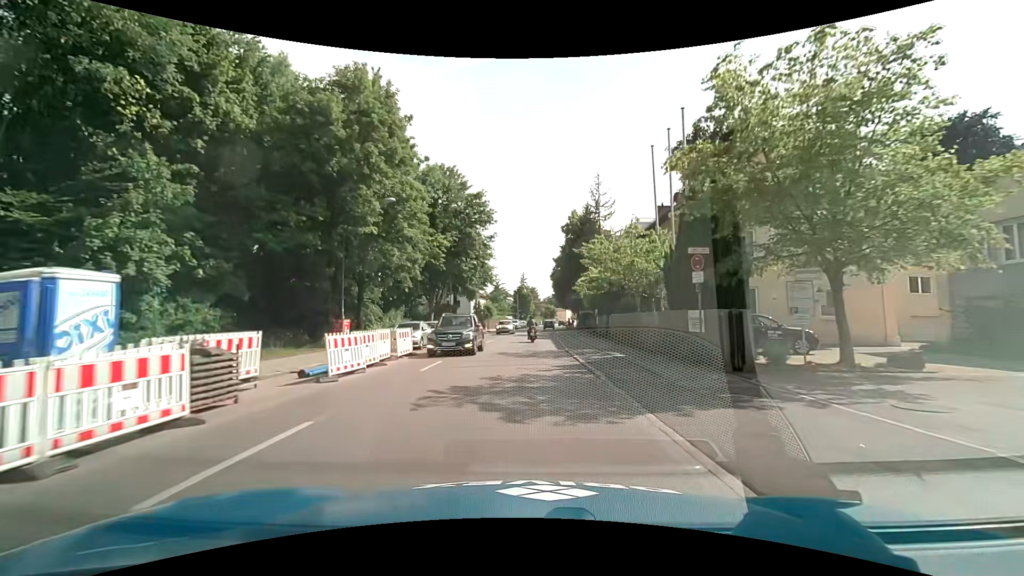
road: secondary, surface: asphalt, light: Day
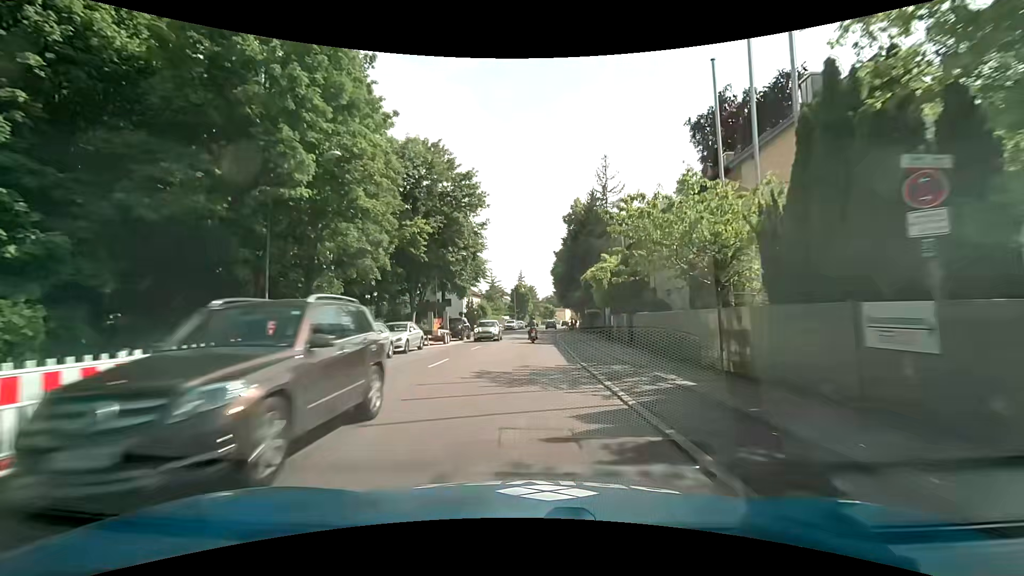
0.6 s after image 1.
(0.0, +7.8) m; 0°
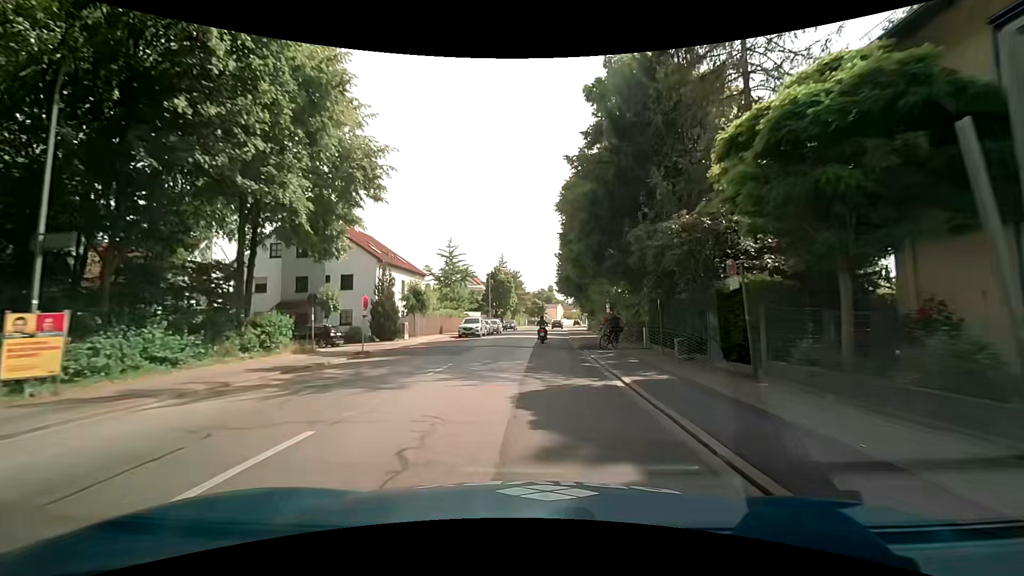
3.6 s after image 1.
(+0.5, +39.2) m; +1°
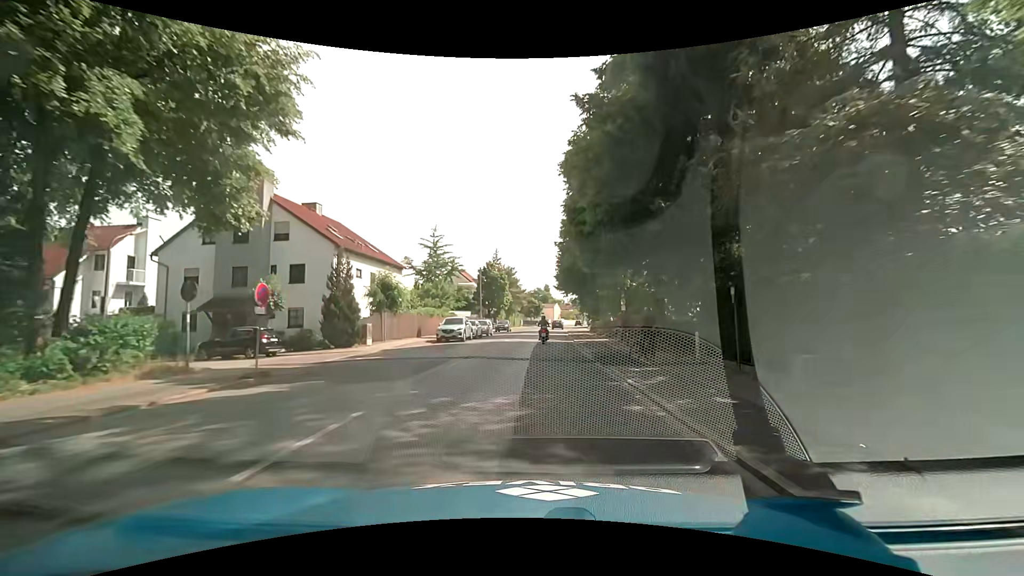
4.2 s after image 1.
(0.0, +7.8) m; 0°
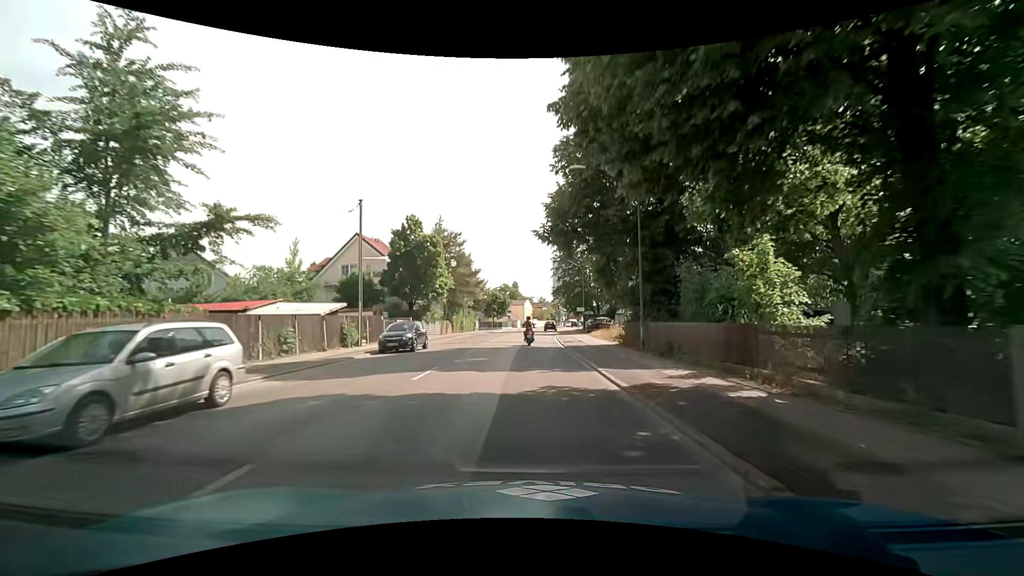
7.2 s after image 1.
(+1.5, +38.3) m; +4°
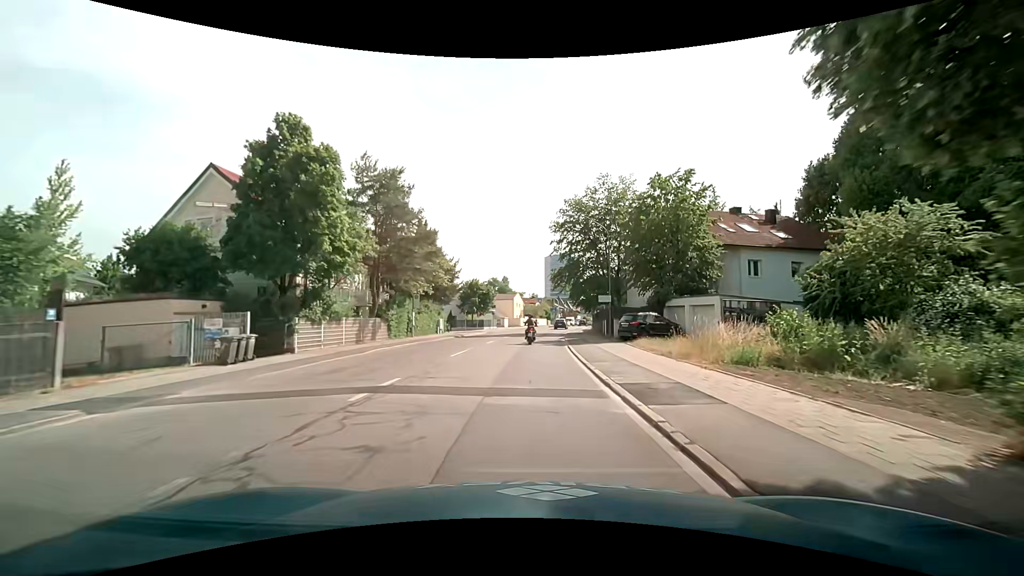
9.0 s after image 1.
(+0.2, +23.0) m; +1°
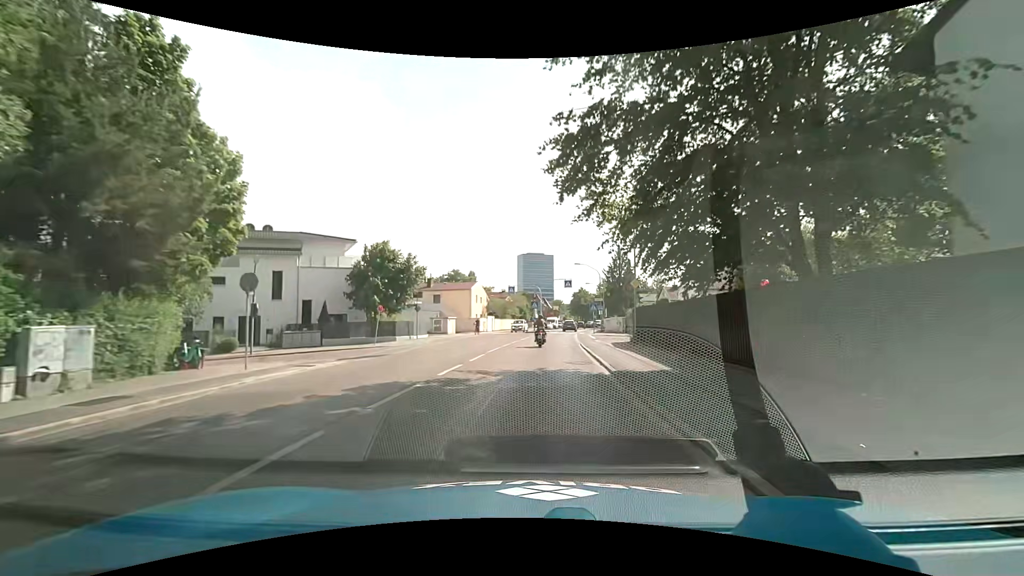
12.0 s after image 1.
(+0.9, +37.9) m; +4°
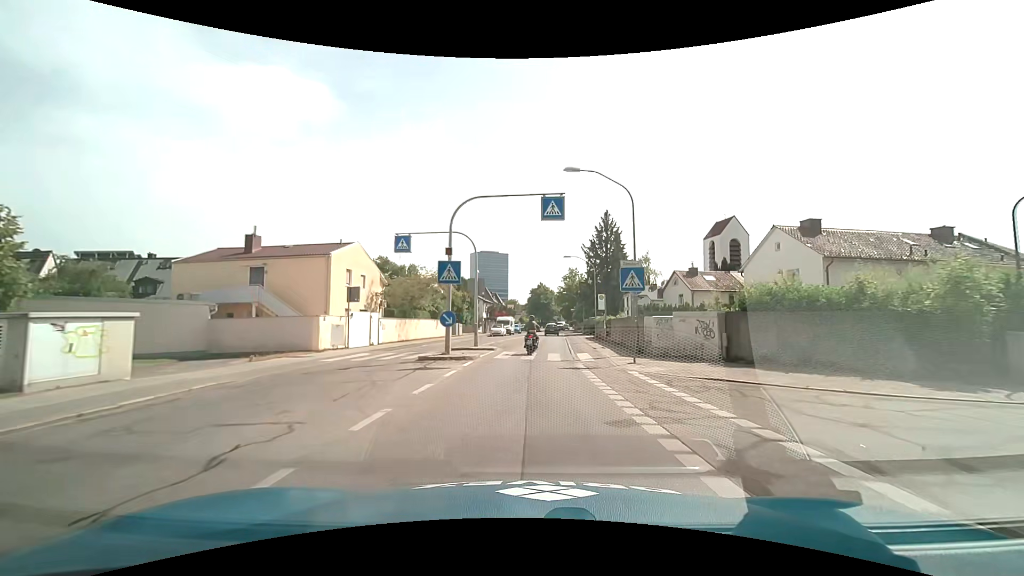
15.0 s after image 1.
(+1.5, +37.2) m; +5°
(0, +10) (0, +20) (+1, +30) (+1, +40) (+2, +50) (+3, +60) (+3, +70) (+4, +80) (+5, +90) (+5, +100) m
